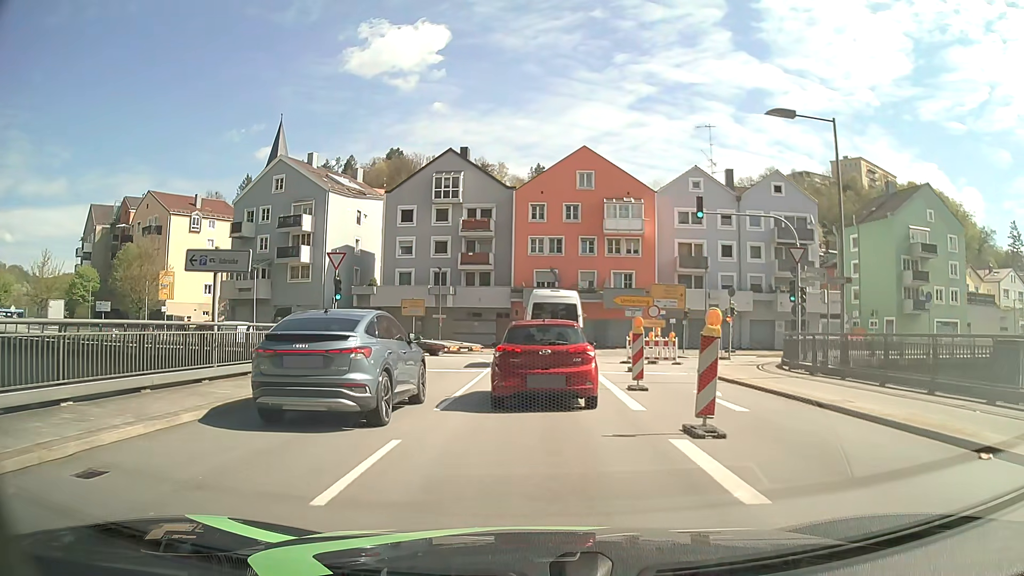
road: primary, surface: asphalt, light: Day
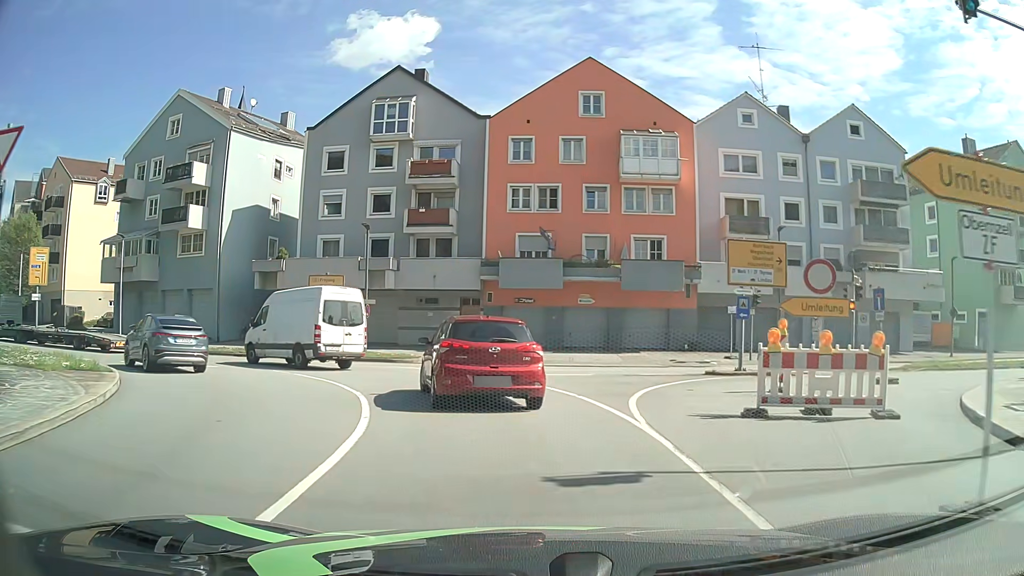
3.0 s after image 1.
(+0.1, +18.4) m; +1°
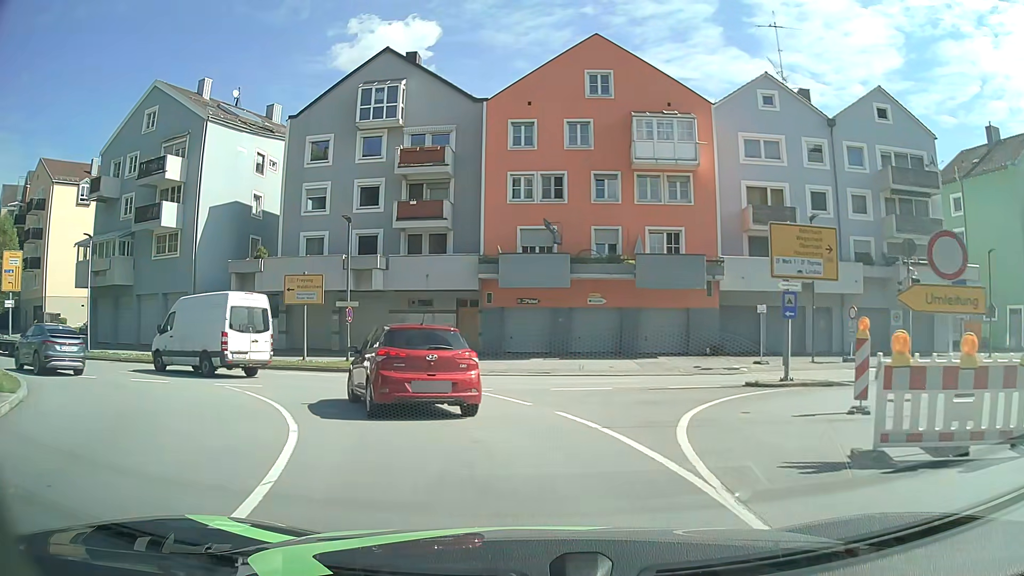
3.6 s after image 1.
(0.0, +3.8) m; +1°
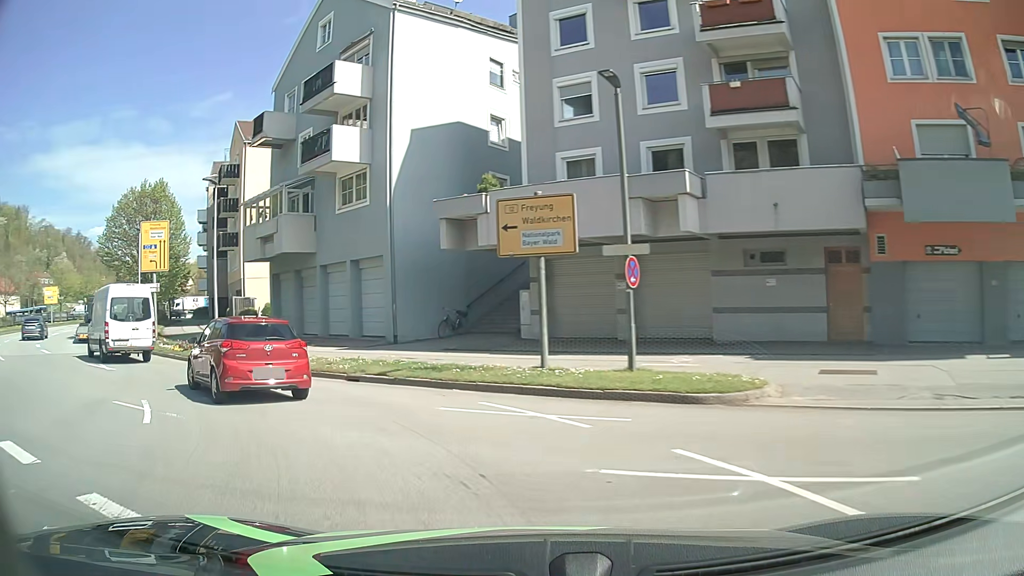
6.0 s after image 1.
(-2.8, +14.4) m; -28°
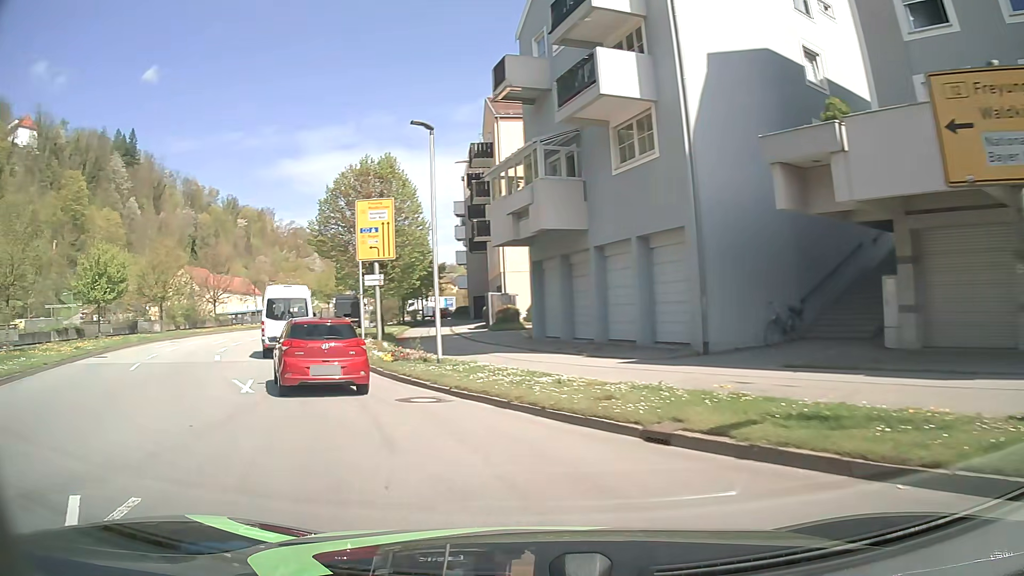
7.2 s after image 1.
(-1.6, +7.8) m; -24°
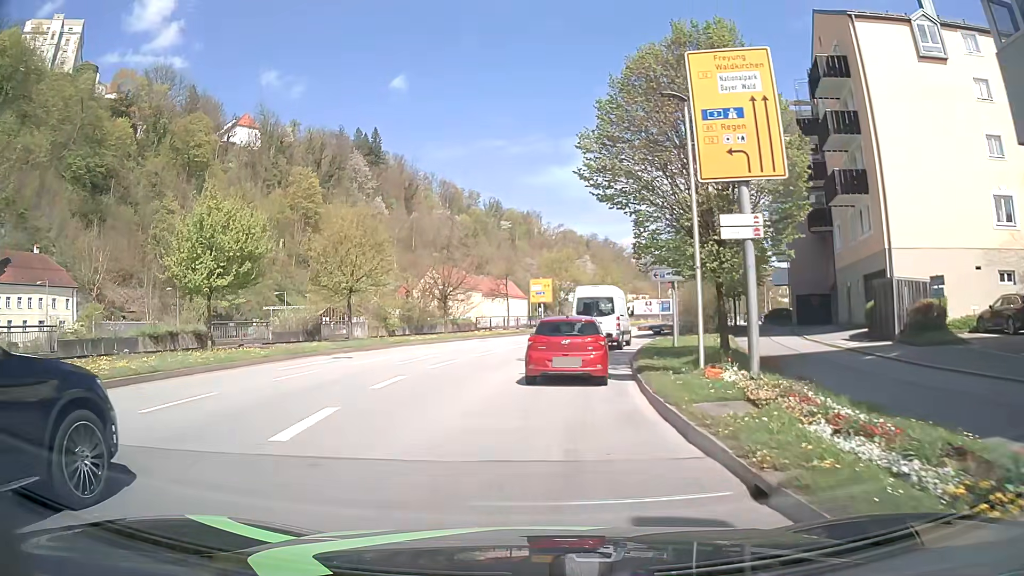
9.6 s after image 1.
(-5.0, +16.9) m; -23°
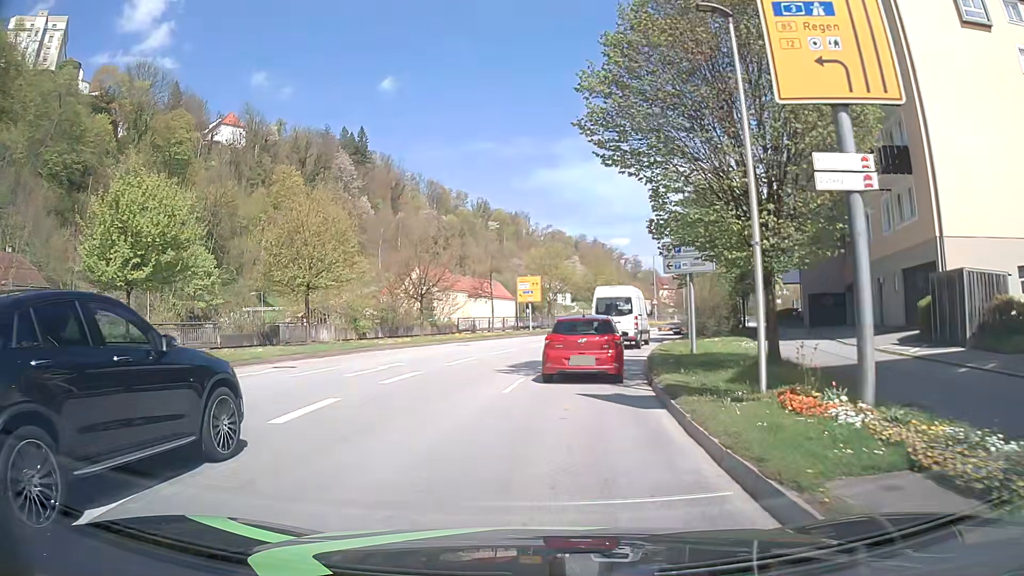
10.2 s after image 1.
(+0.1, +5.0) m; +2°
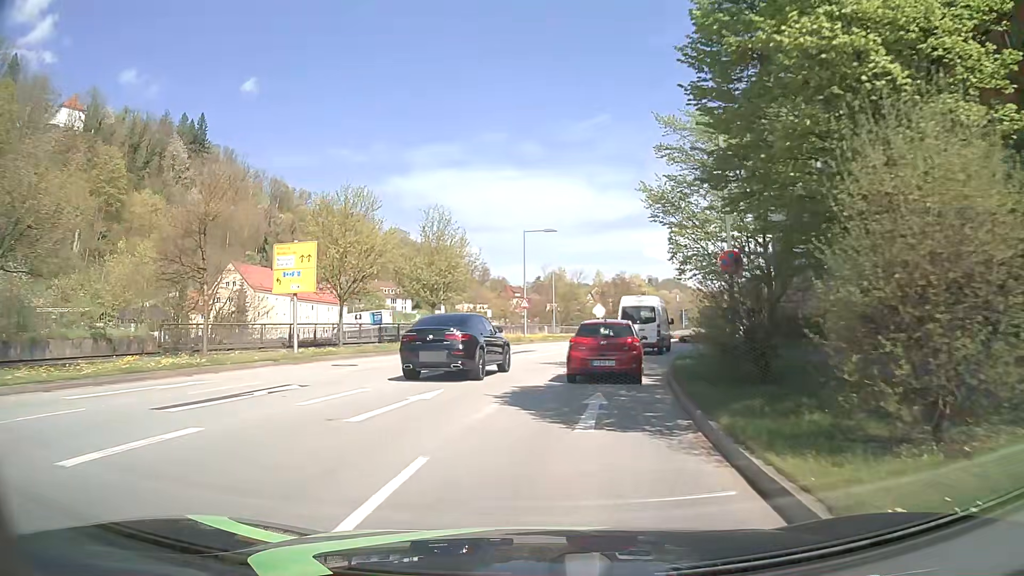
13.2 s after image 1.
(+2.8, +26.8) m; +13°
